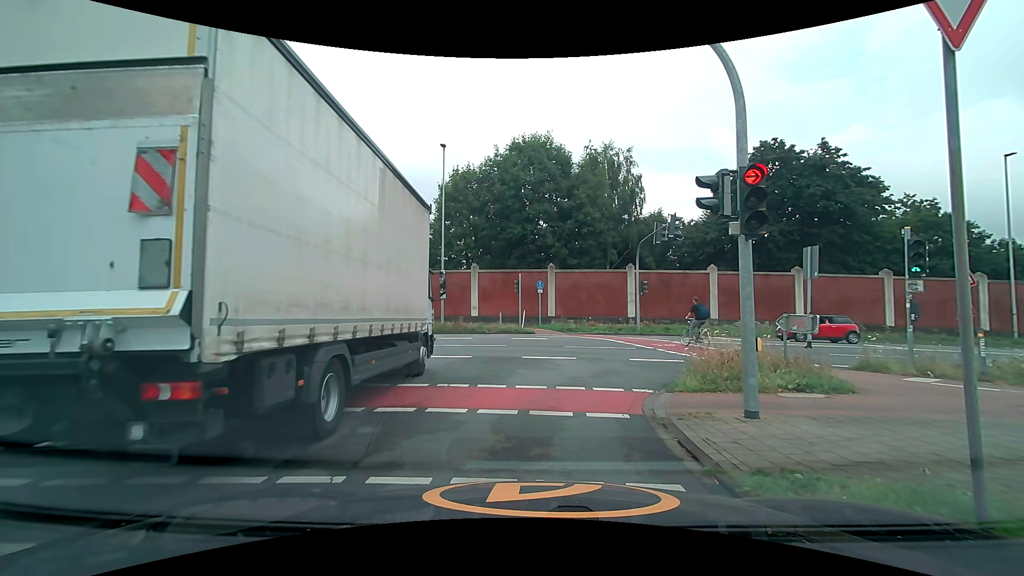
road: unclassified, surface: asphalt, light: Day
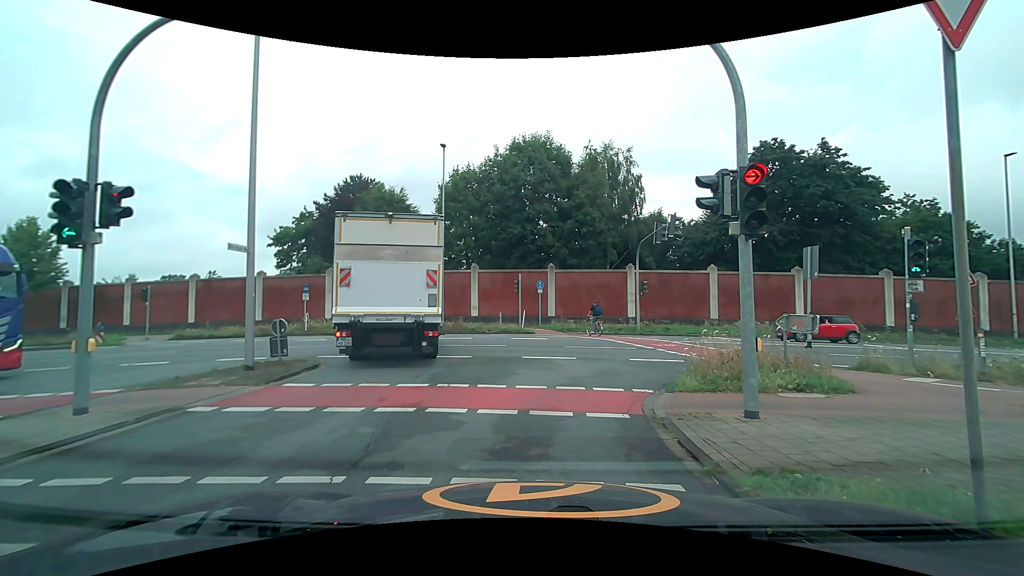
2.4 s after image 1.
(0.0, 0.0) m; 0°
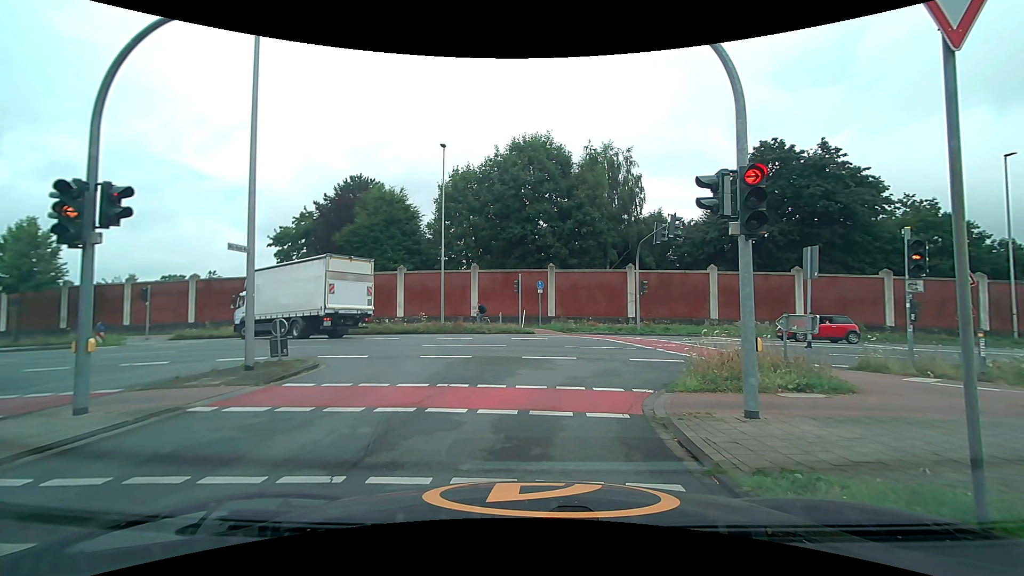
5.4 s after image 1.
(0.0, 0.0) m; 0°
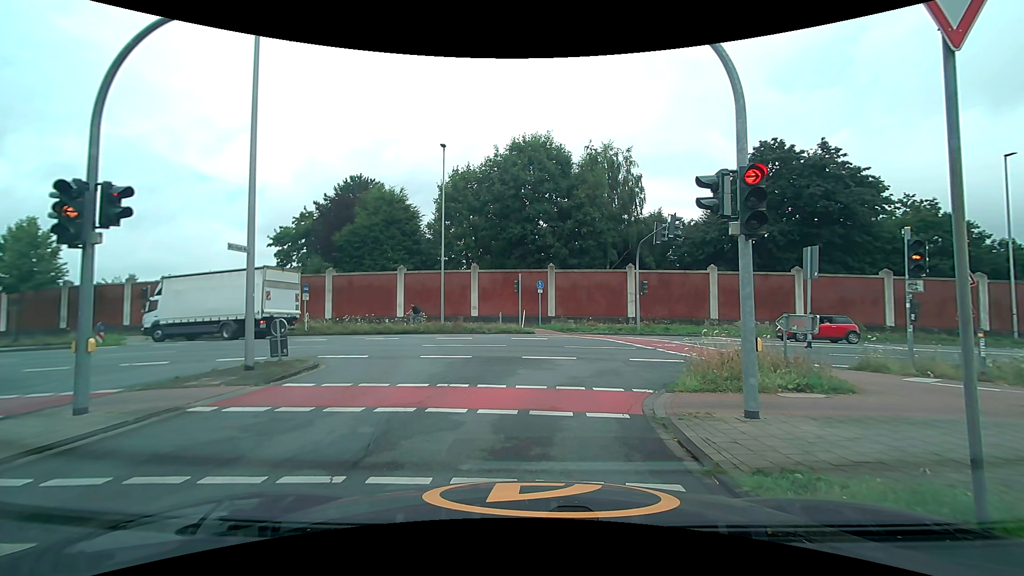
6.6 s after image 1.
(0.0, 0.0) m; 0°
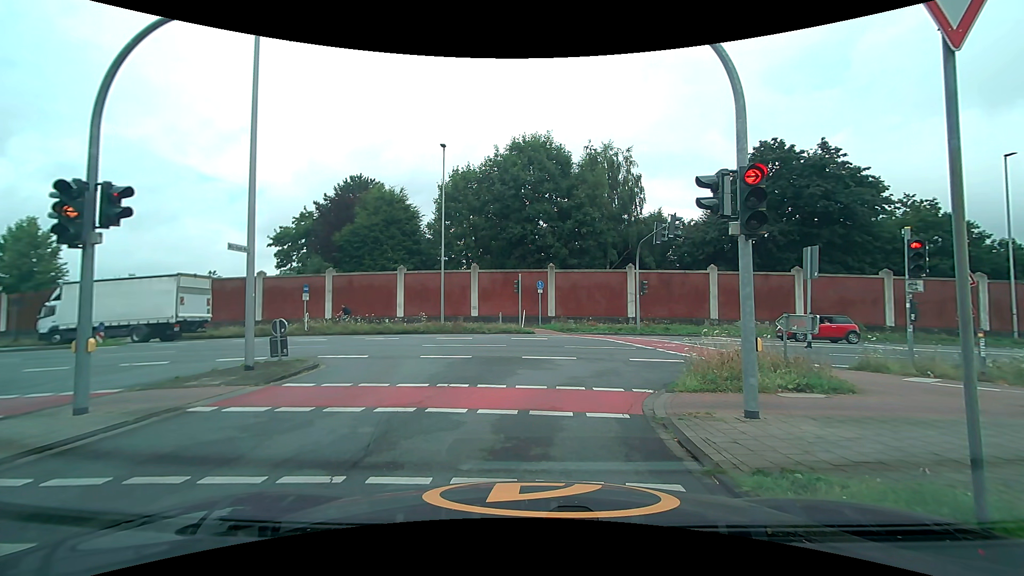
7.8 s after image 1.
(0.0, 0.0) m; 0°
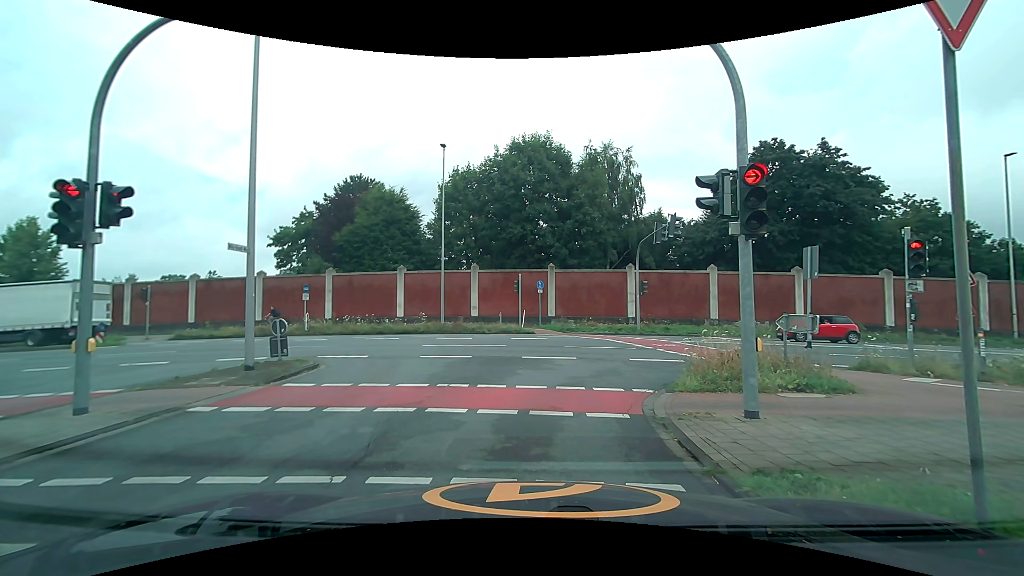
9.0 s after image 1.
(0.0, 0.0) m; 0°
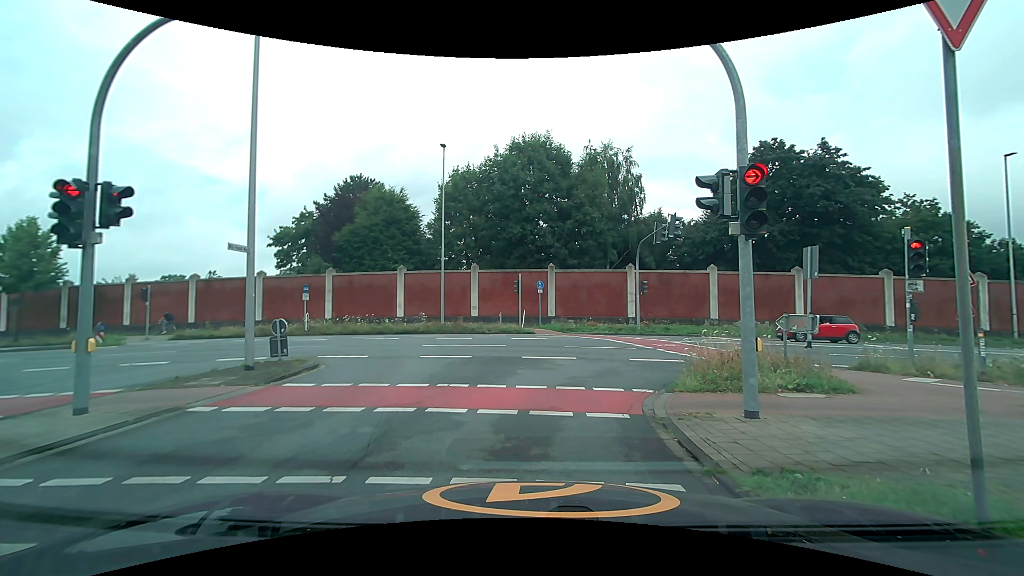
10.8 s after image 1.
(0.0, 0.0) m; 0°
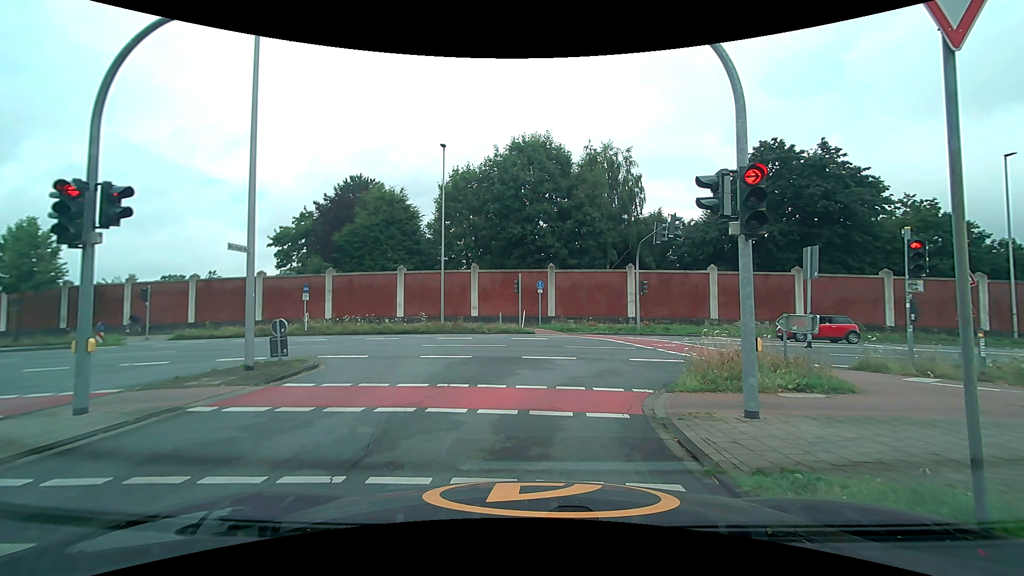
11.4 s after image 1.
(0.0, 0.0) m; 0°
(0, +10) (+6, +18) (+16, +19) (+26, +19) (+36, +19) (+46, +18) (+56, +18) (+66, +18) (+76, +17) (+86, +17) m
